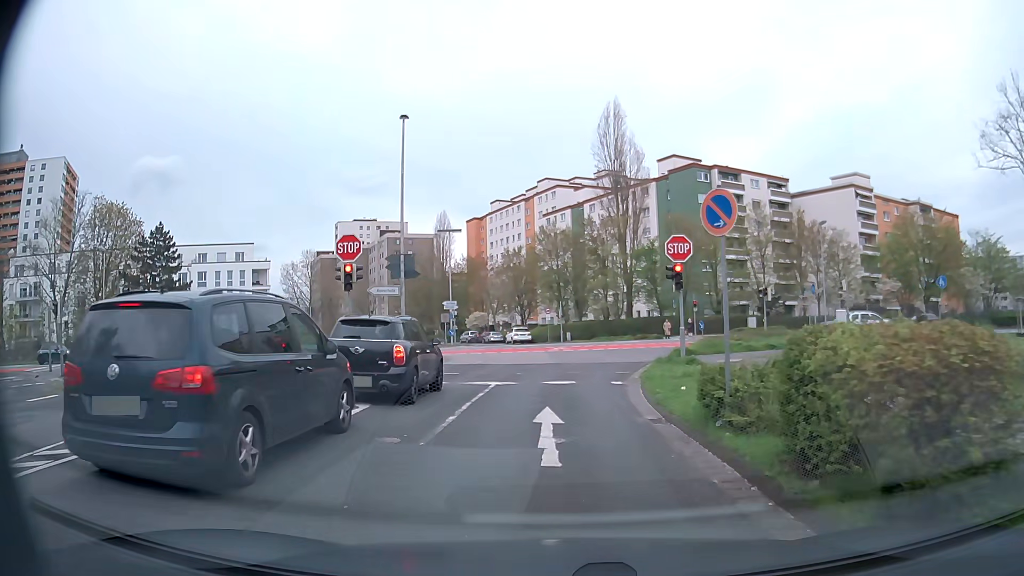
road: residential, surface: asphalt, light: Day
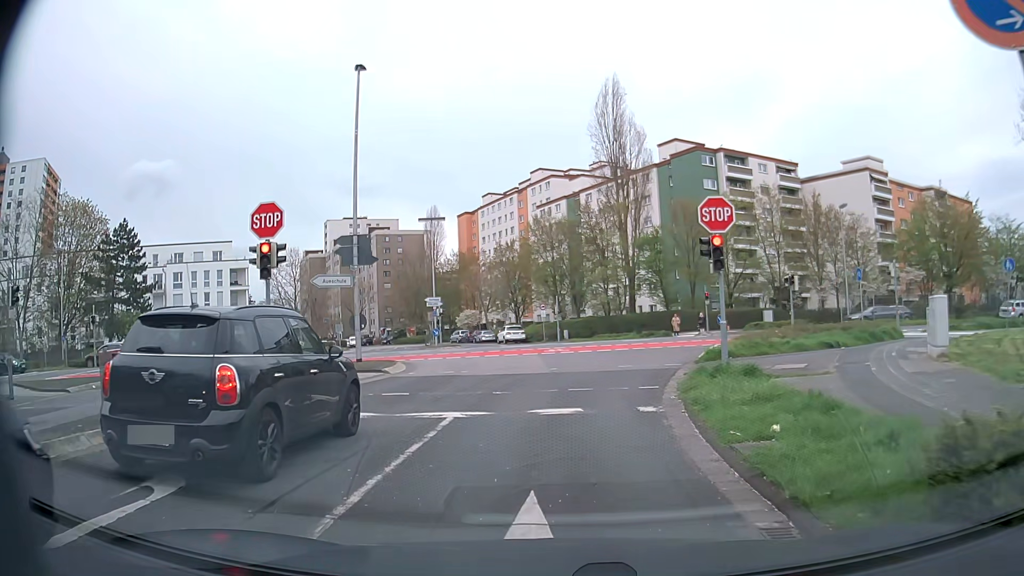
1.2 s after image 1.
(0.0, +6.0) m; 0°
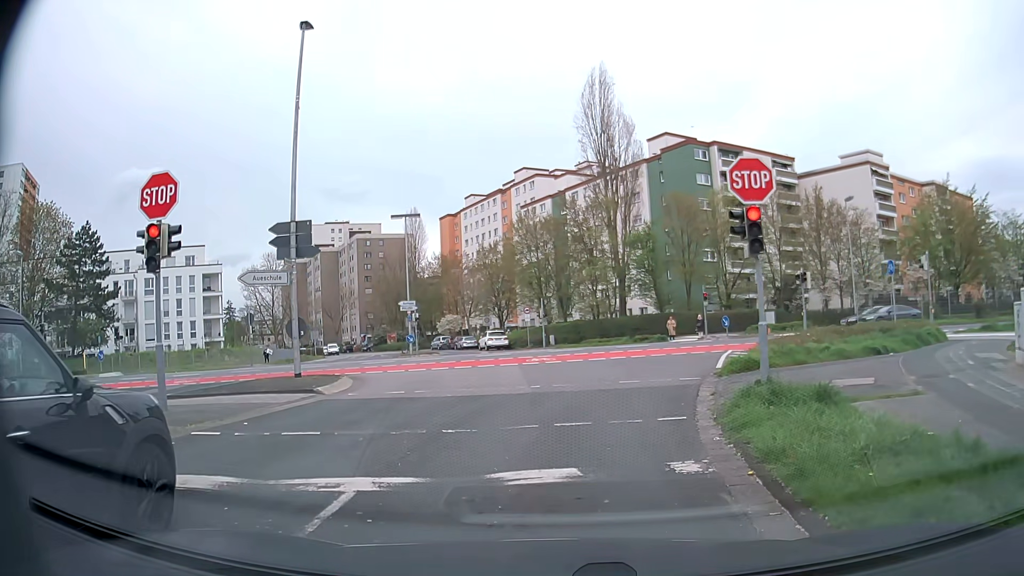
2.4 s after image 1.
(+0.1, +4.1) m; +2°
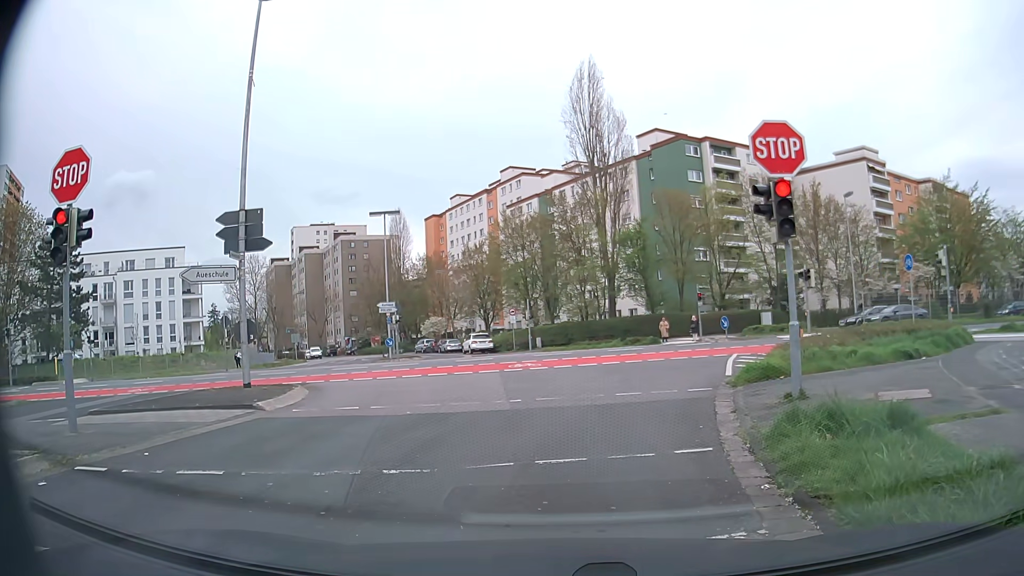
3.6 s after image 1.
(0.0, +2.3) m; +1°
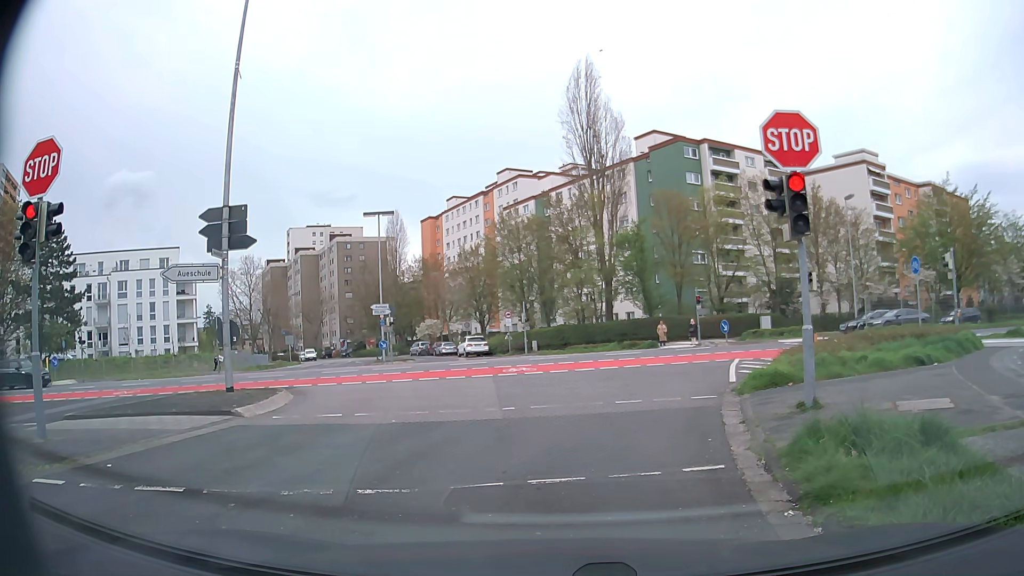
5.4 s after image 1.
(0.0, +0.7) m; 0°
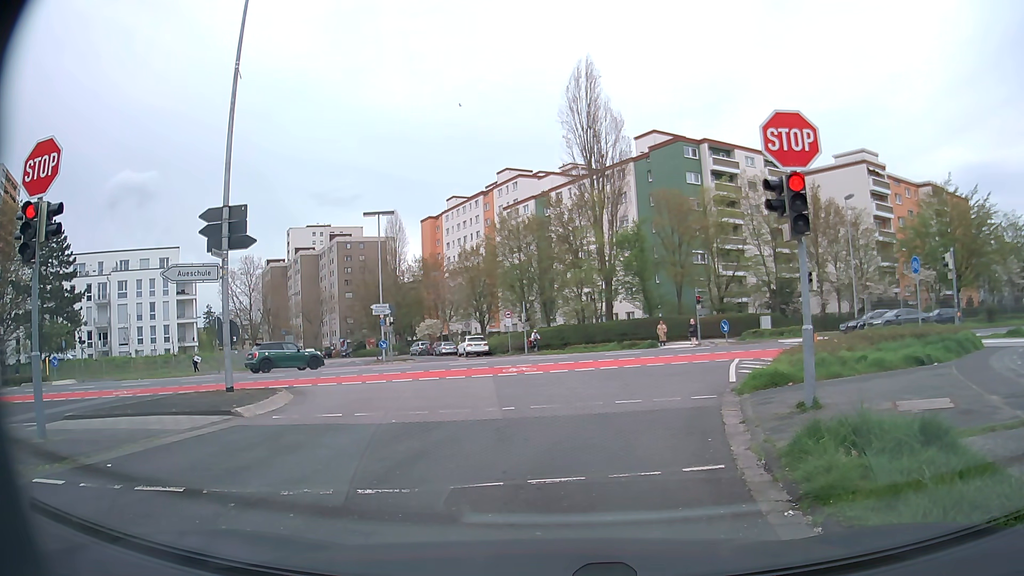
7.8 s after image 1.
(0.0, 0.0) m; 0°
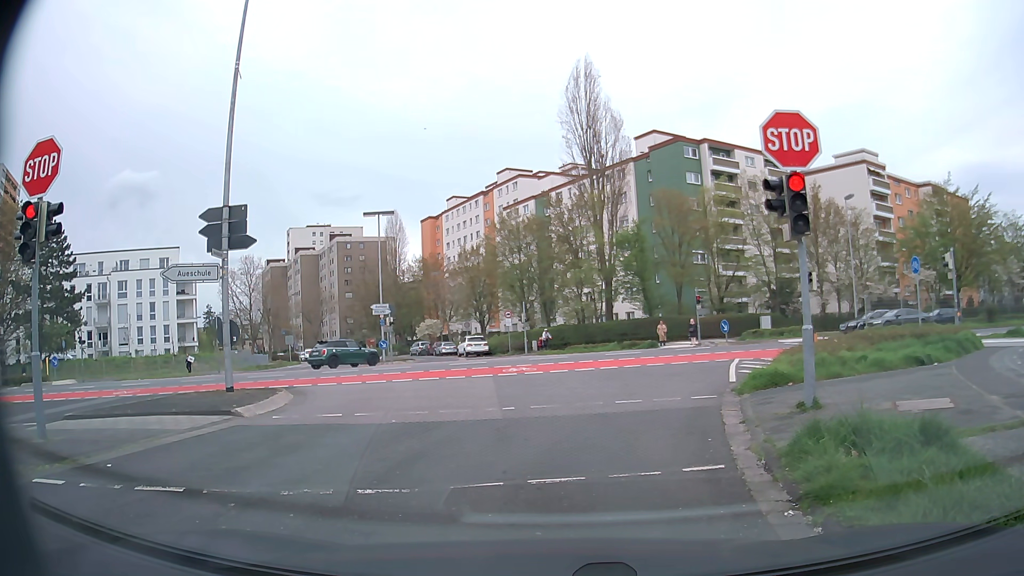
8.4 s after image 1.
(0.0, 0.0) m; 0°
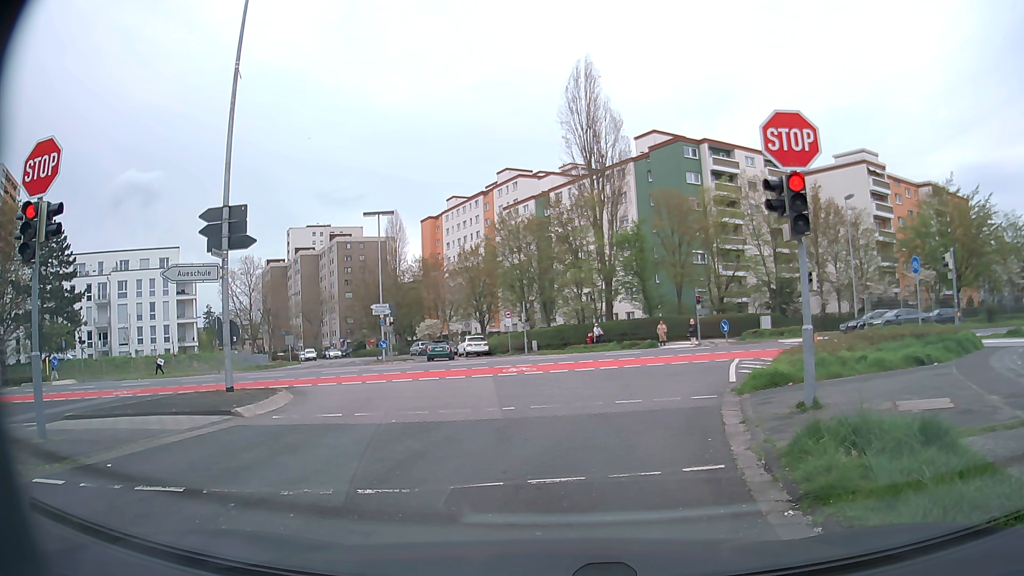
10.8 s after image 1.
(0.0, 0.0) m; 0°
(0, +10) (+2, +20) (+6, +28) (+16, +31) (+26, +33) (+35, +35) (+45, +37) (+55, +39) (+65, +41) (+74, +44) m
